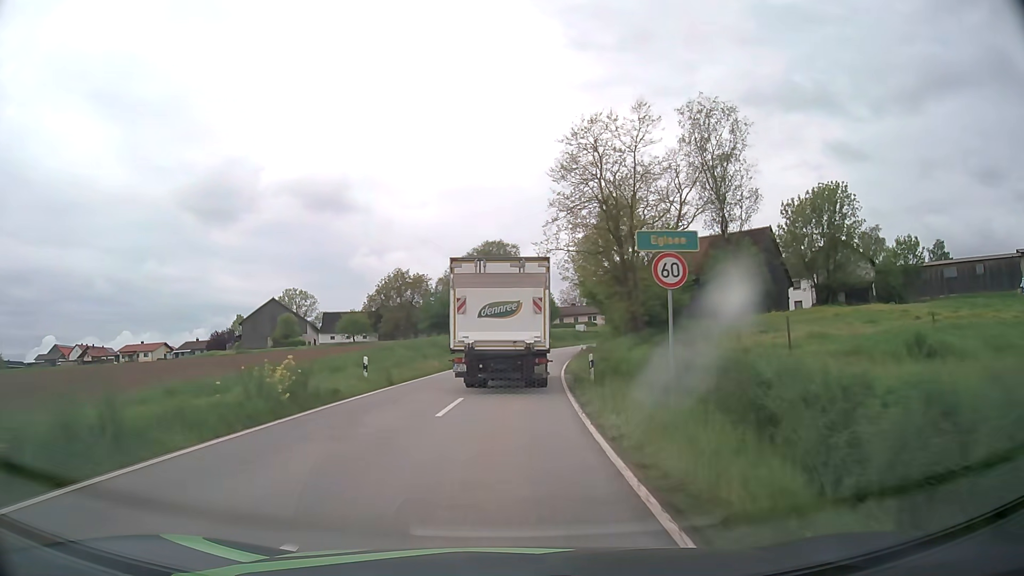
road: tertiary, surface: asphalt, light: Day
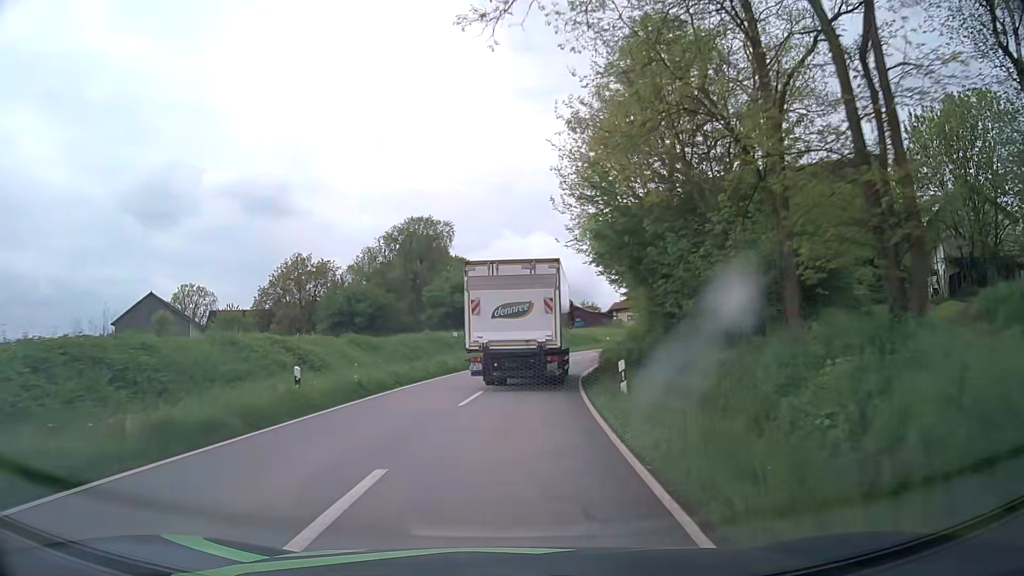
(+1.5, +33.5) m; +5°
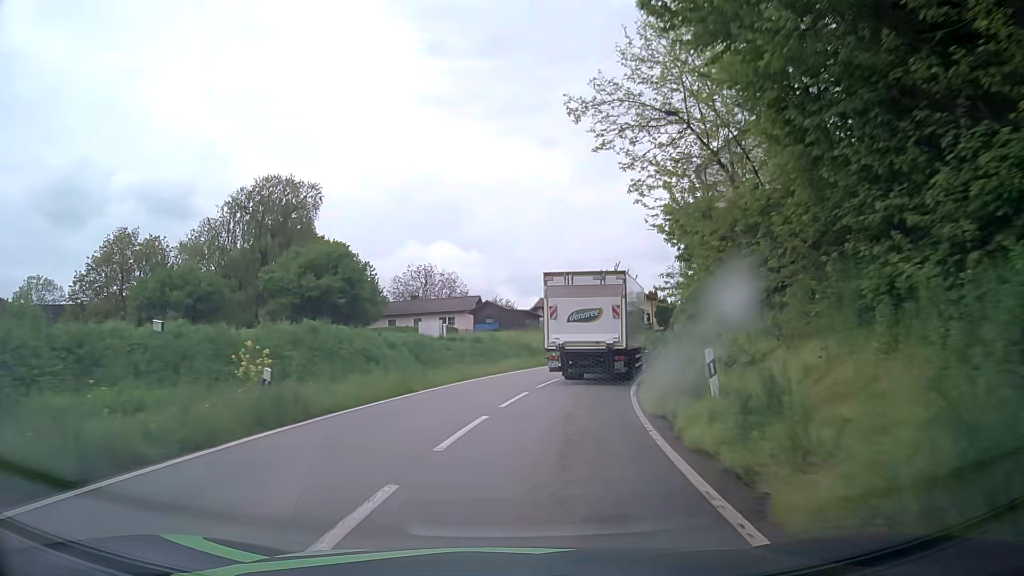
(+1.9, +30.2) m; +8°
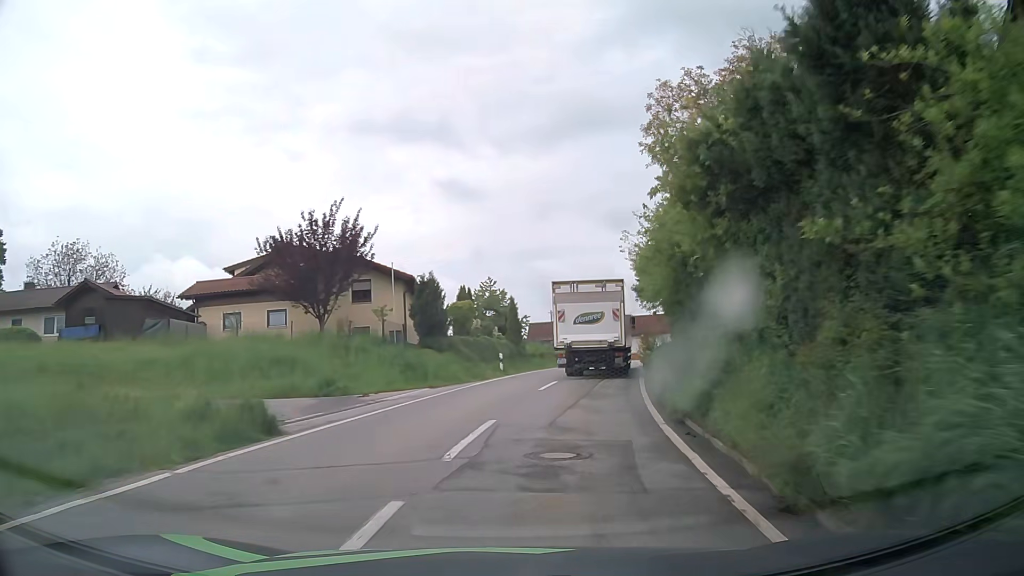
(+7.0, +36.1) m; +23°
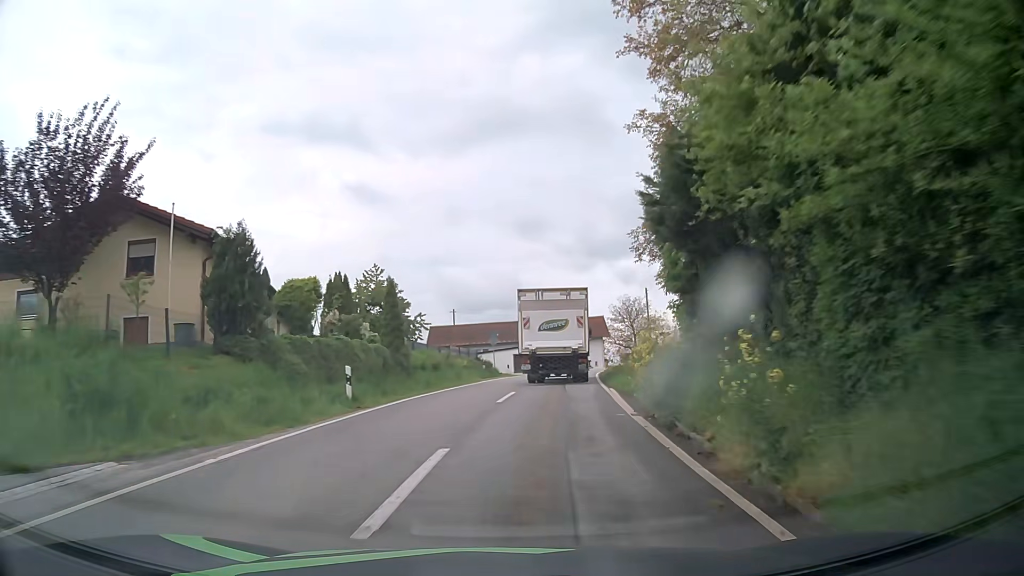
(+1.1, +15.0) m; +8°
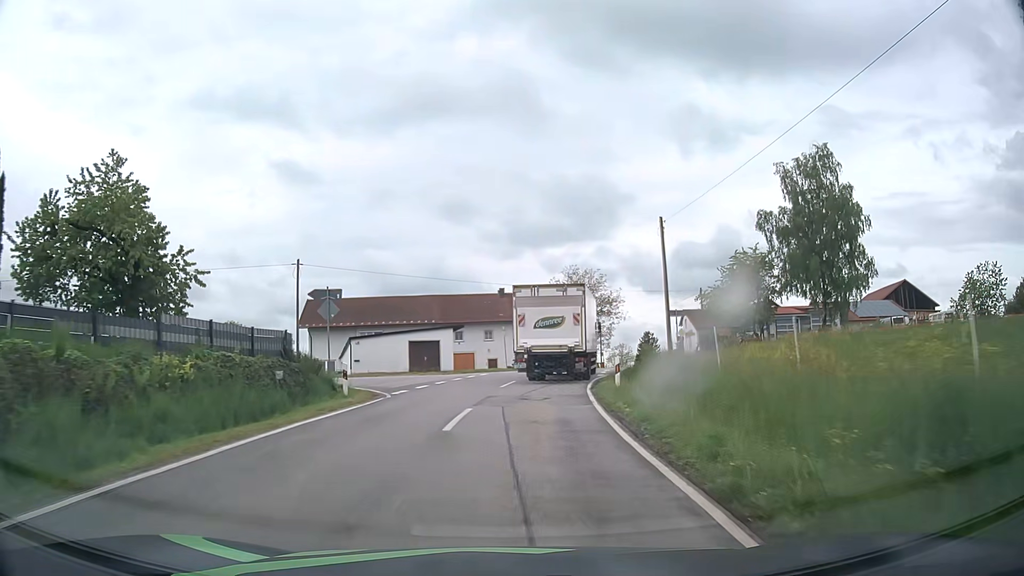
(+2.3, +30.0) m; +6°
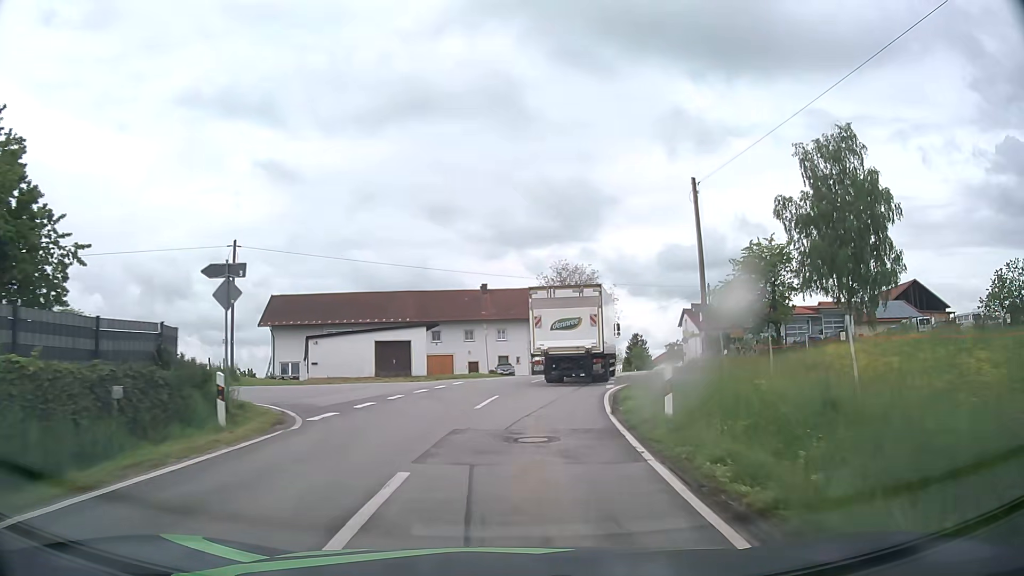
(+0.1, +7.5) m; +2°
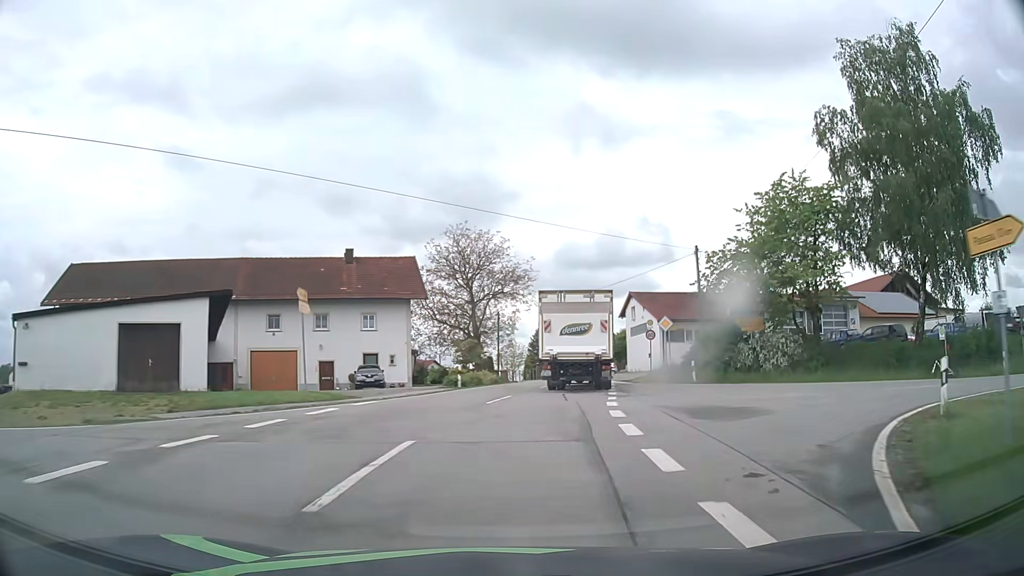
(+1.5, +22.1) m; +9°
(0, +10) (+1, +20) (+3, +30) (+4, +40) (+5, +50) (+5, +60) (+5, +70) (+3, +80) (+2, +89) (0, +99) m
